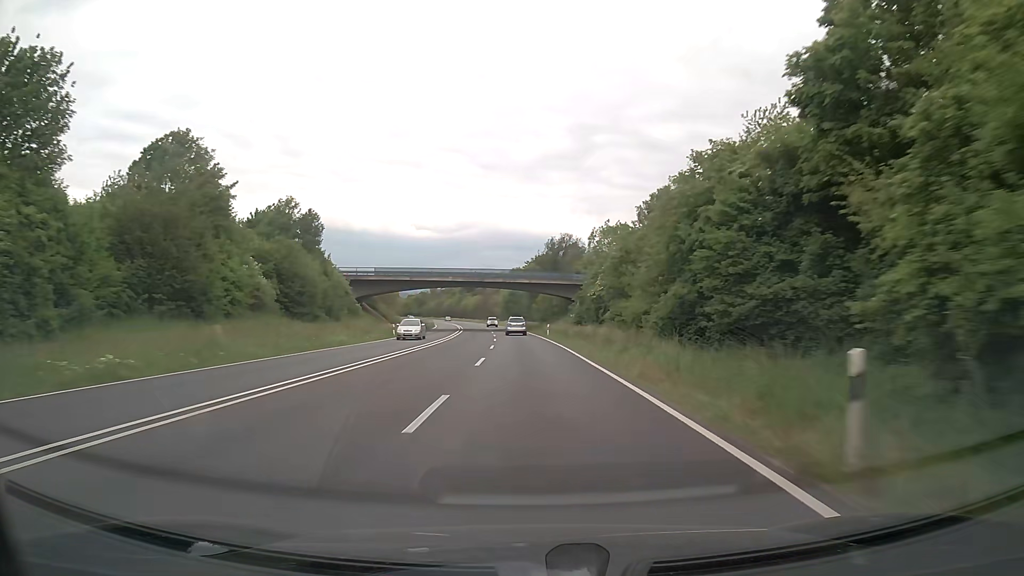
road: trunk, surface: asphalt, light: Day
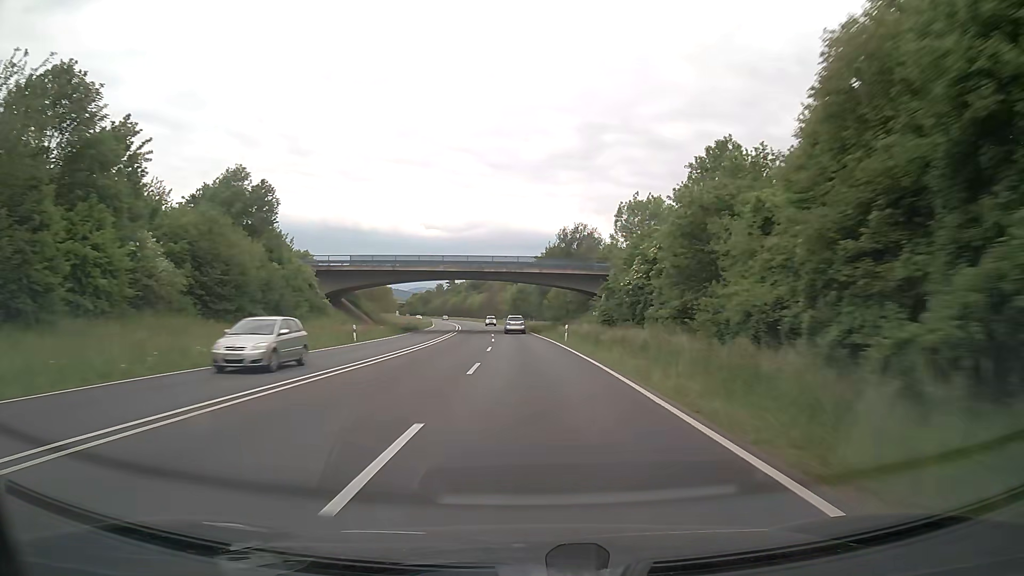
(-0.1, +15.5) m; -1°
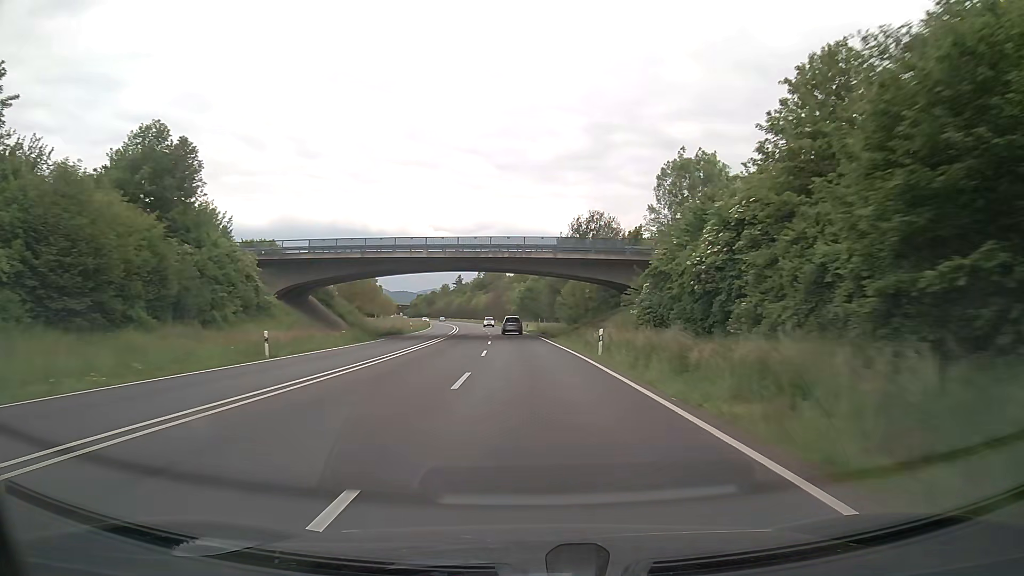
(-0.1, +15.5) m; -1°
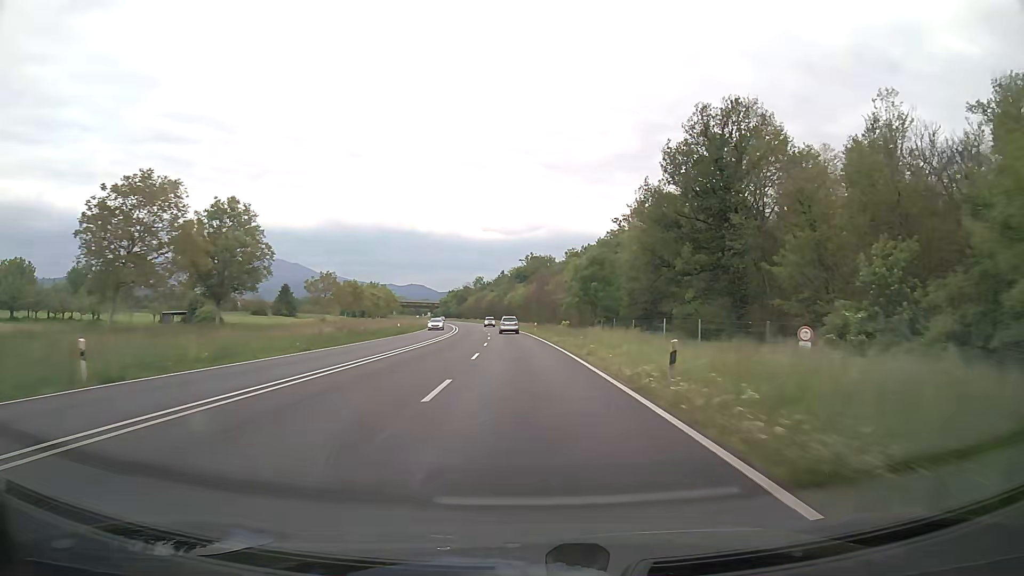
(-1.7, +62.3) m; -4°
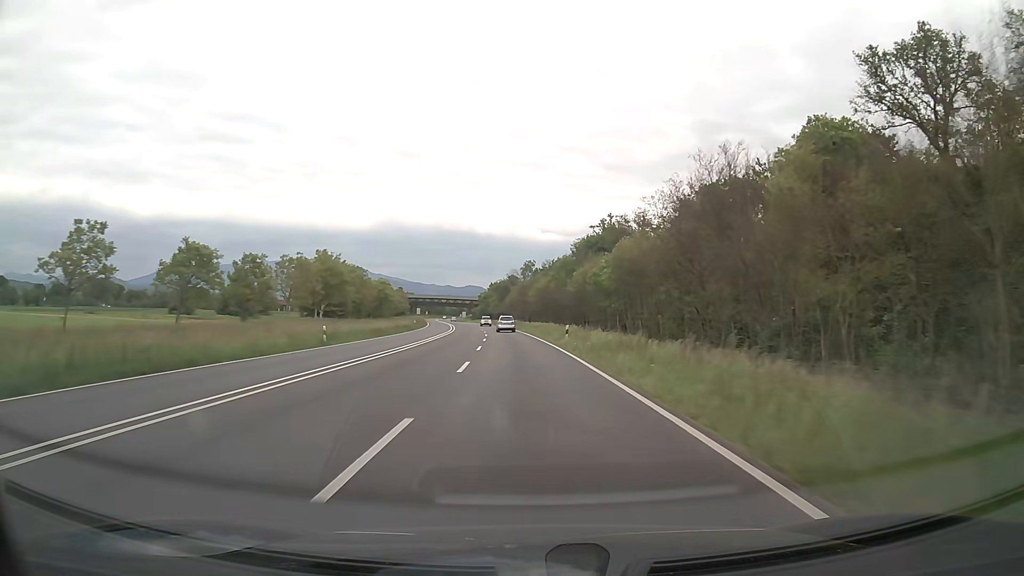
(-3.4, +78.2) m; -5°
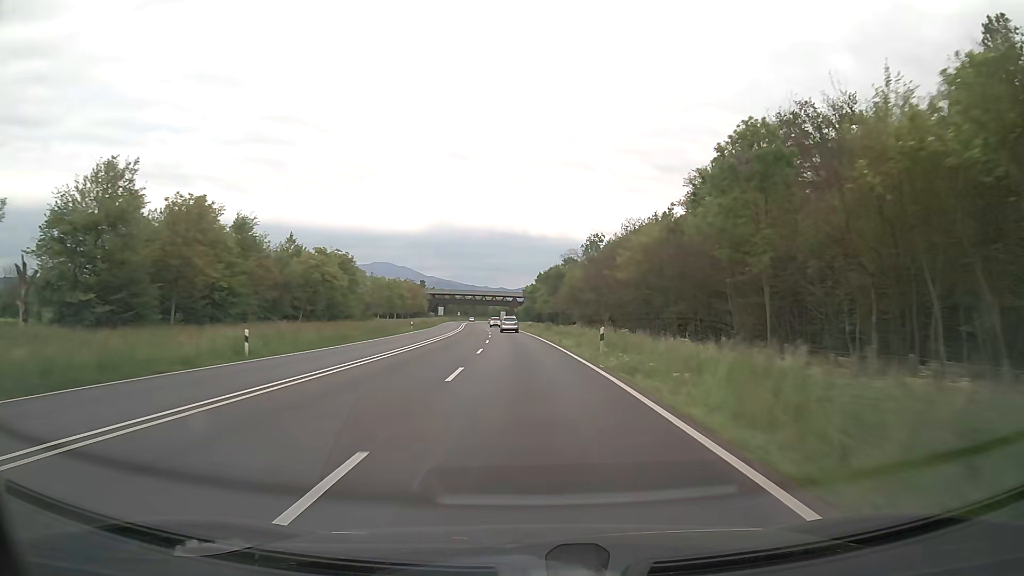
(-2.3, +62.4) m; -4°
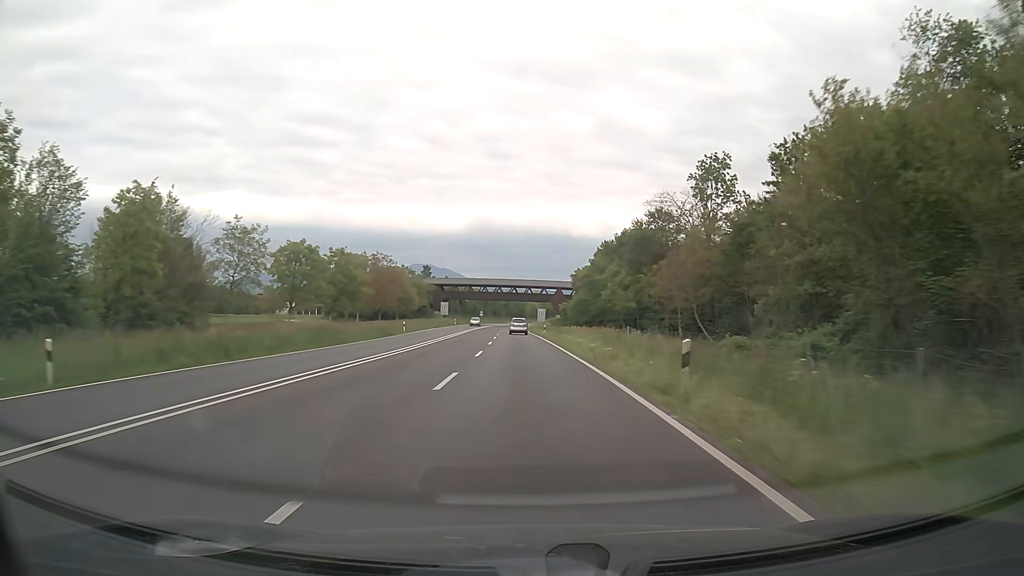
(-2.0, +62.0) m; -4°
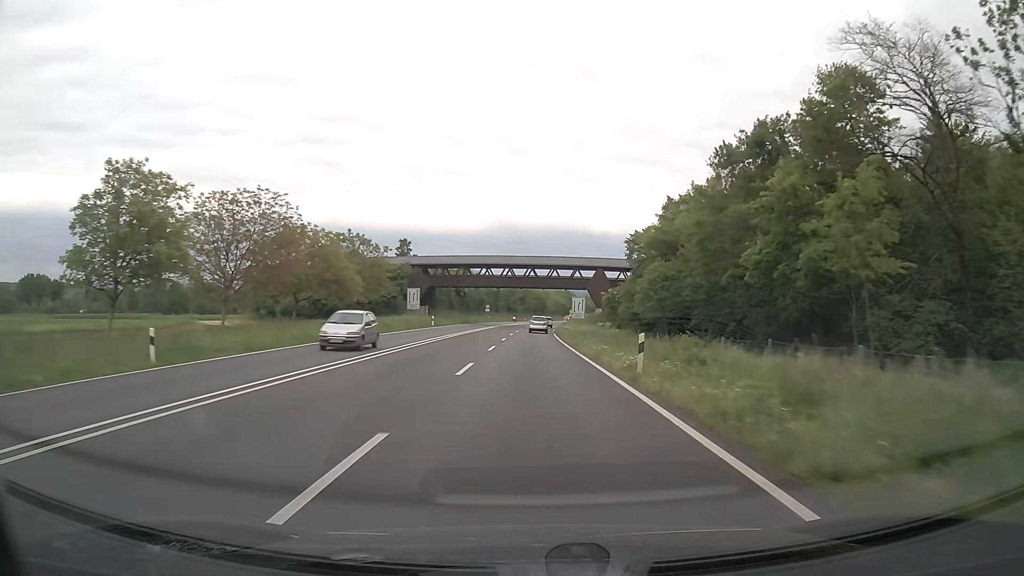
(-0.7, +45.1) m; -2°
(0, +10) (0, +20) (0, +30) (0, +40) (0, +50) (0, +60) (+1, +70) (+1, +80) (+1, +90) (+2, +100) m
